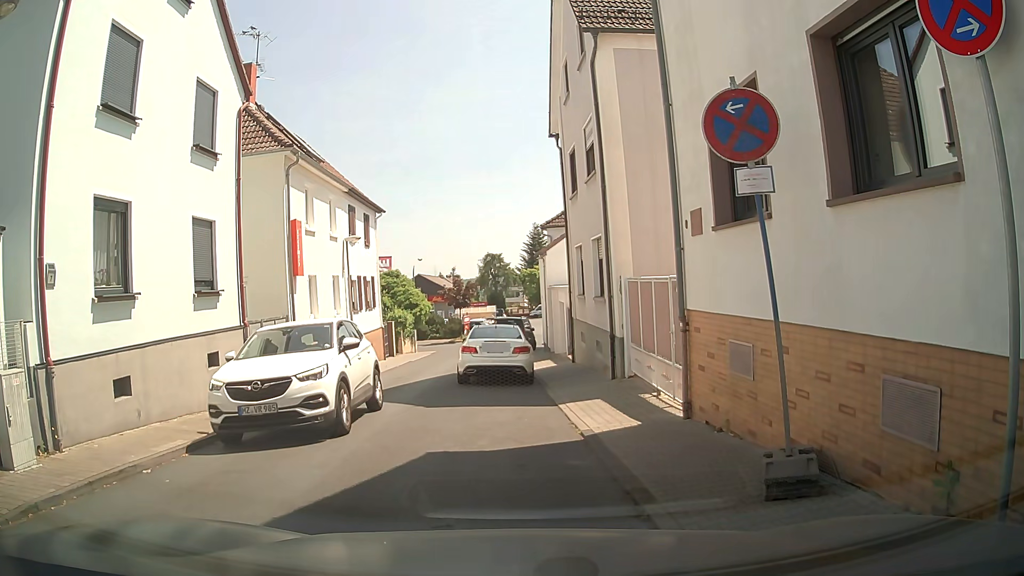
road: residential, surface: asphalt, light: Day
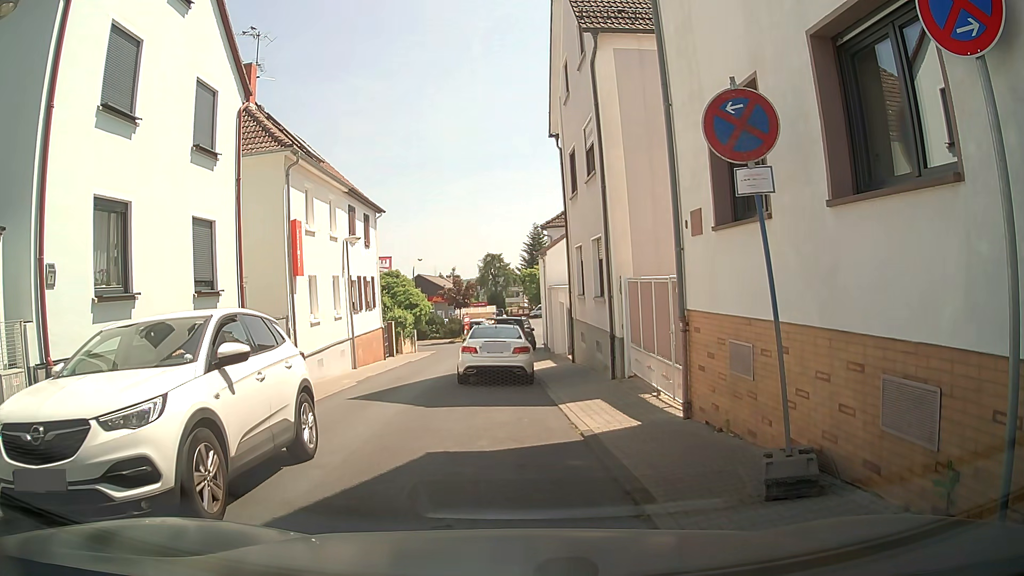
(0.0, 0.0) m; 0°
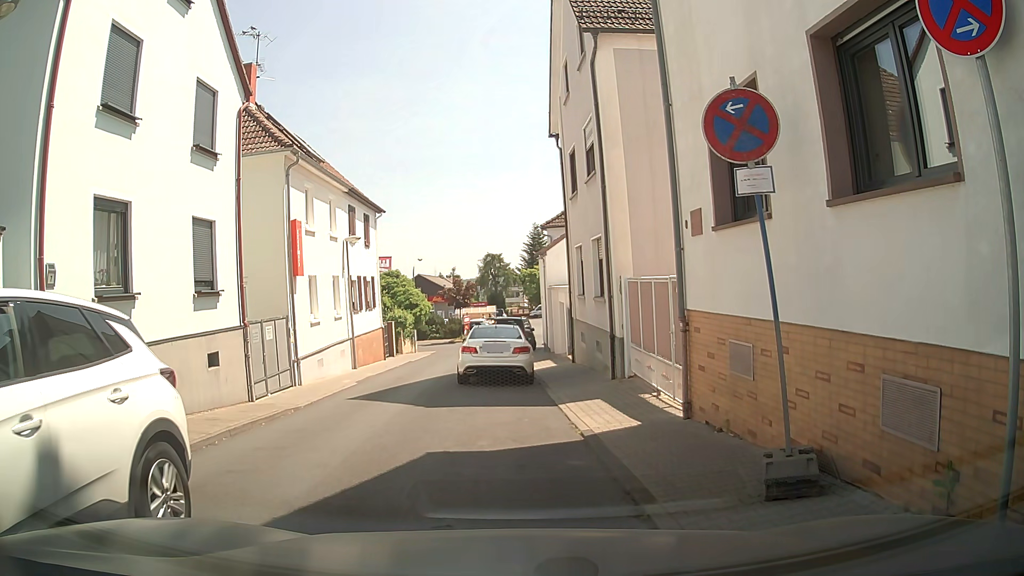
(0.0, 0.0) m; 0°
